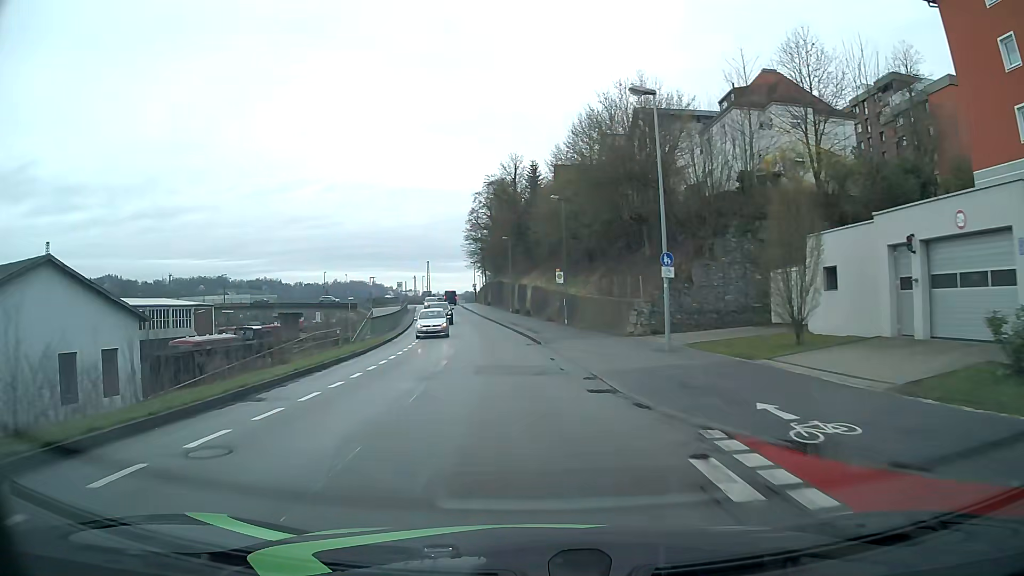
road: residential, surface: asphalt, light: Day
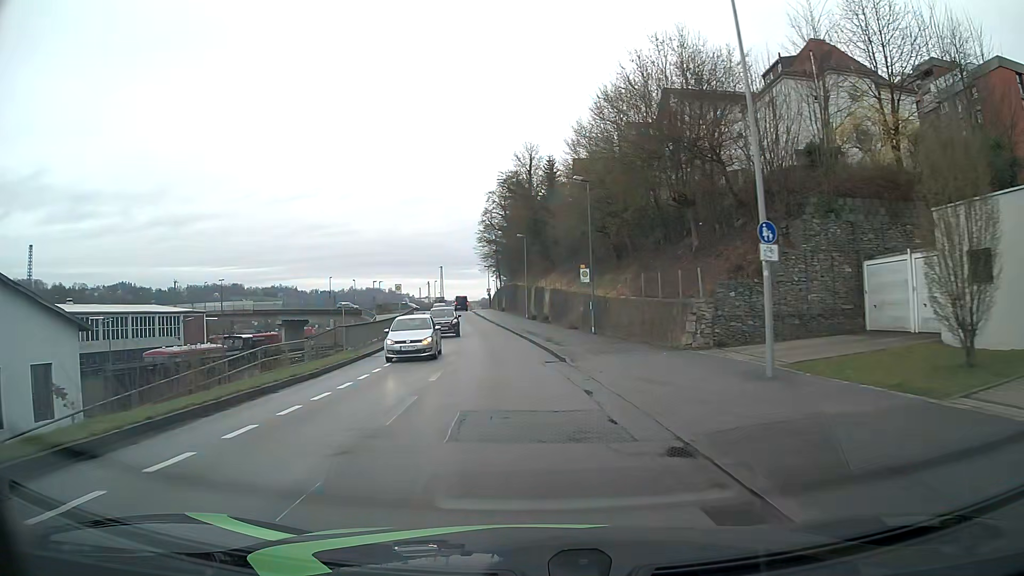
(-0.1, +7.4) m; -2°
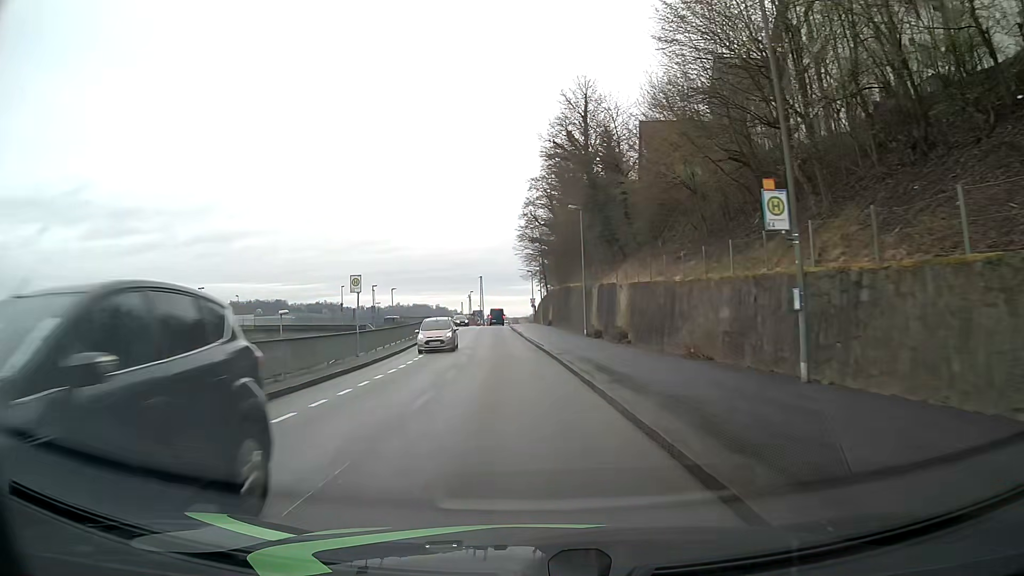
(-0.7, +22.3) m; -4°
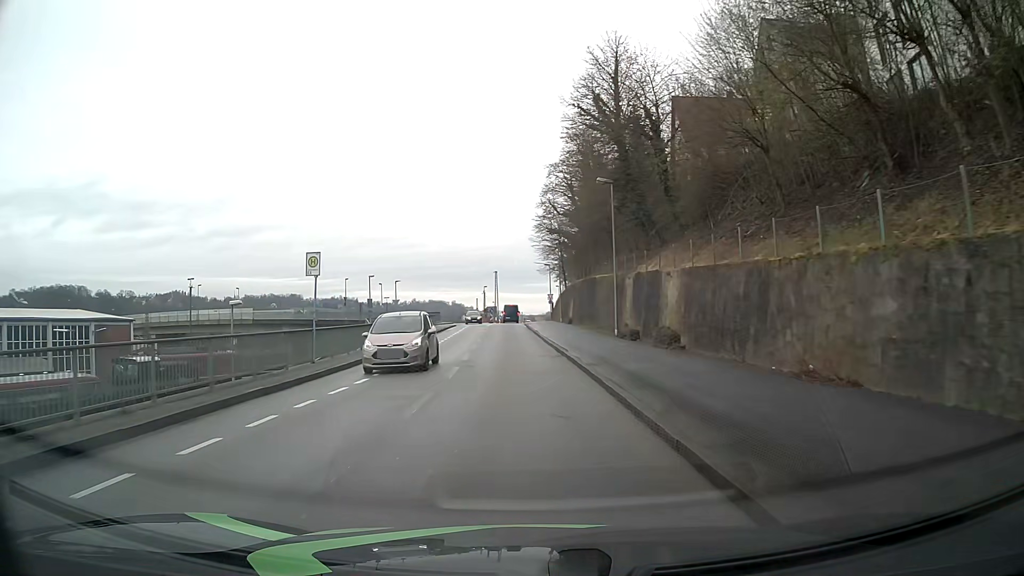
(-0.1, +7.4) m; -1°
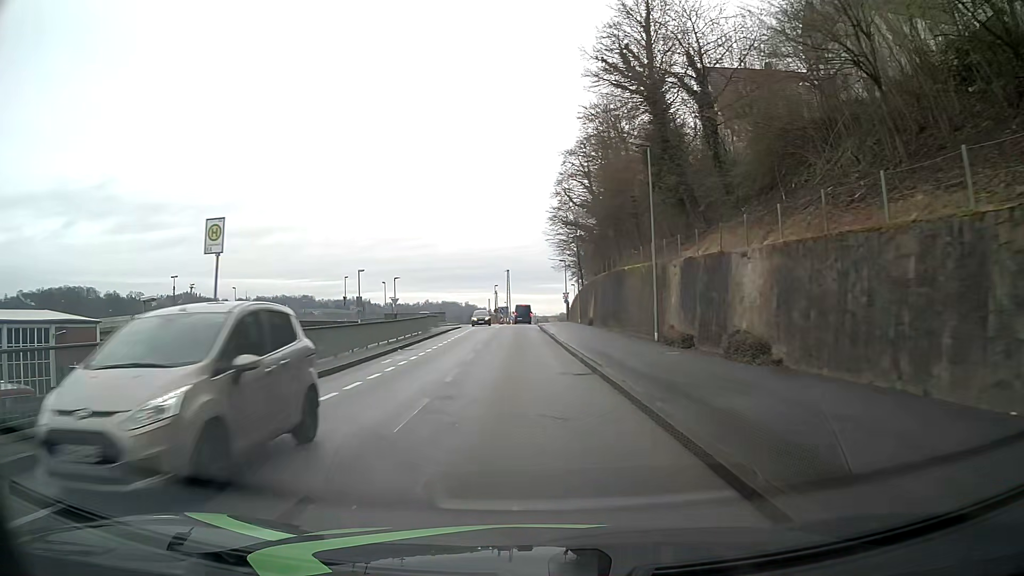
(-0.1, +7.4) m; -1°
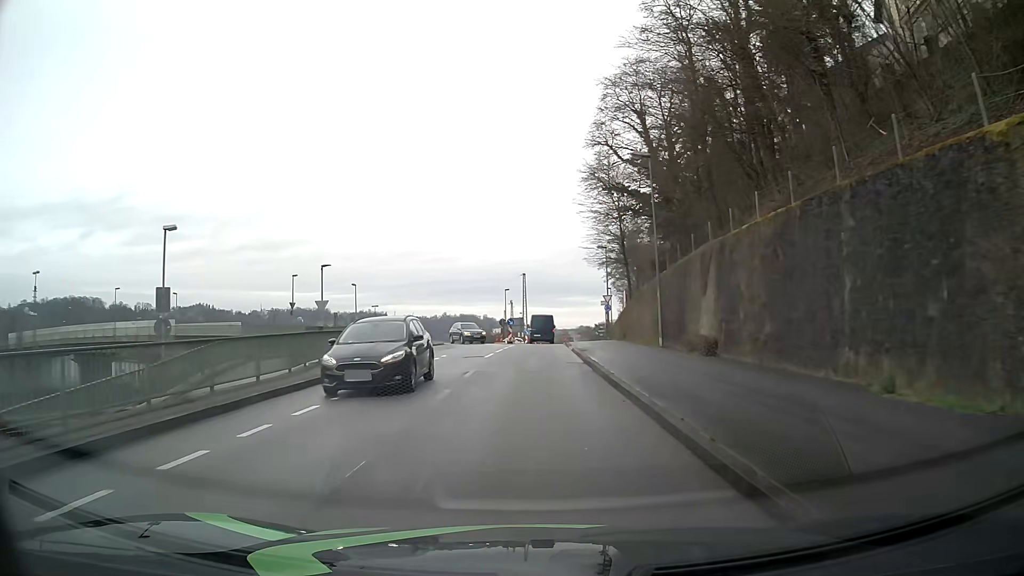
(-0.5, +27.9) m; -2°
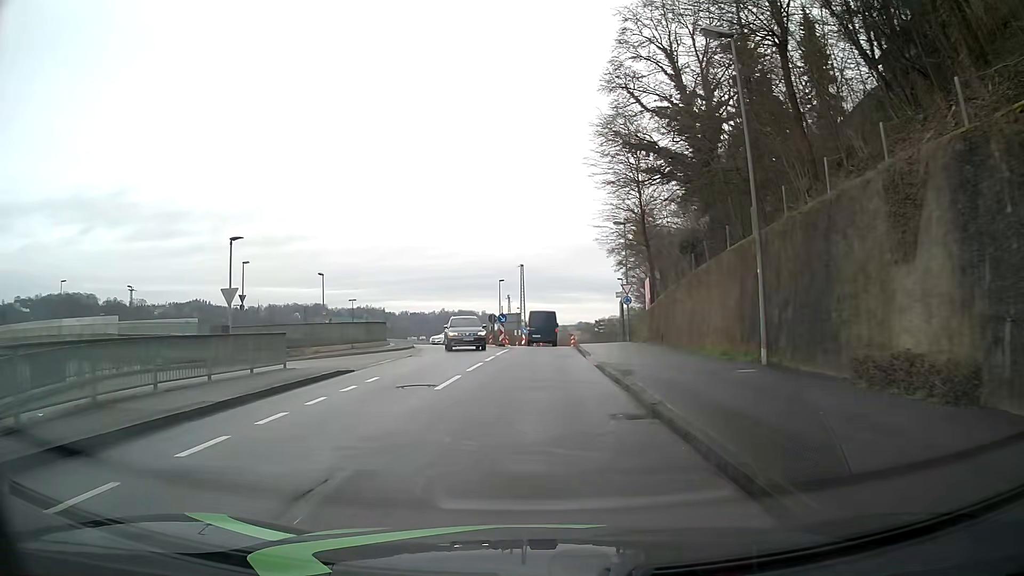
(0.0, +11.9) m; 0°
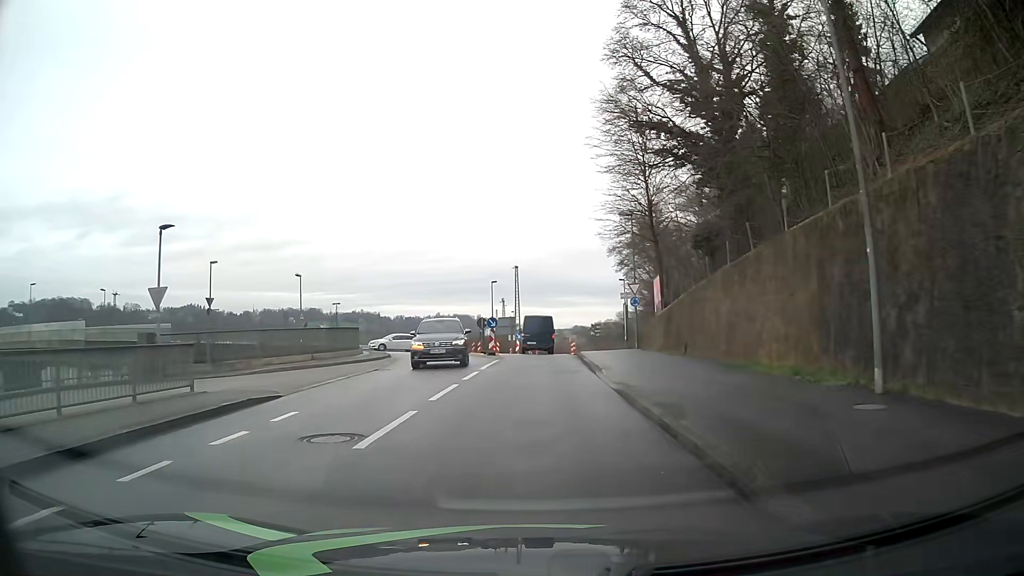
(0.0, +5.2) m; 0°
(0, +10) (0, +20) (0, +30) (0, +40) (+1, +50) (+3, +60) (+4, +70) (+6, +80) (+8, +89) (+11, +99) m
